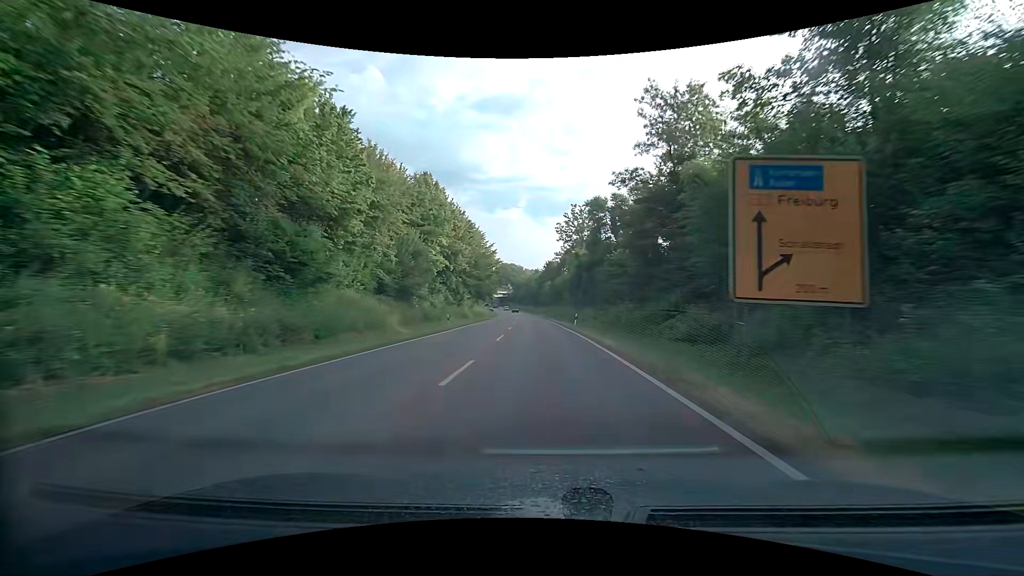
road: primary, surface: asphalt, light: Day
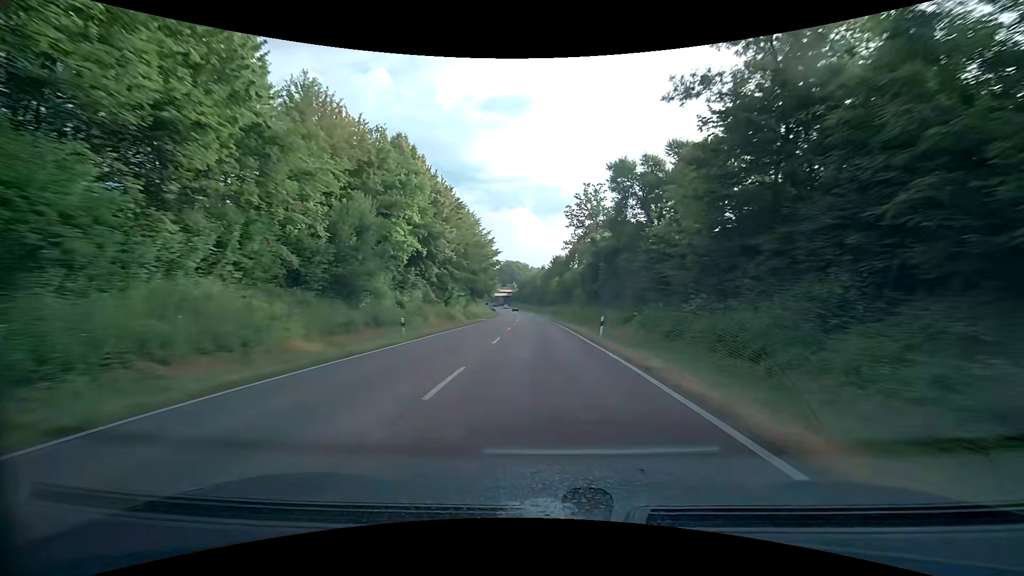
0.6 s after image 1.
(-0.1, +13.3) m; -1°
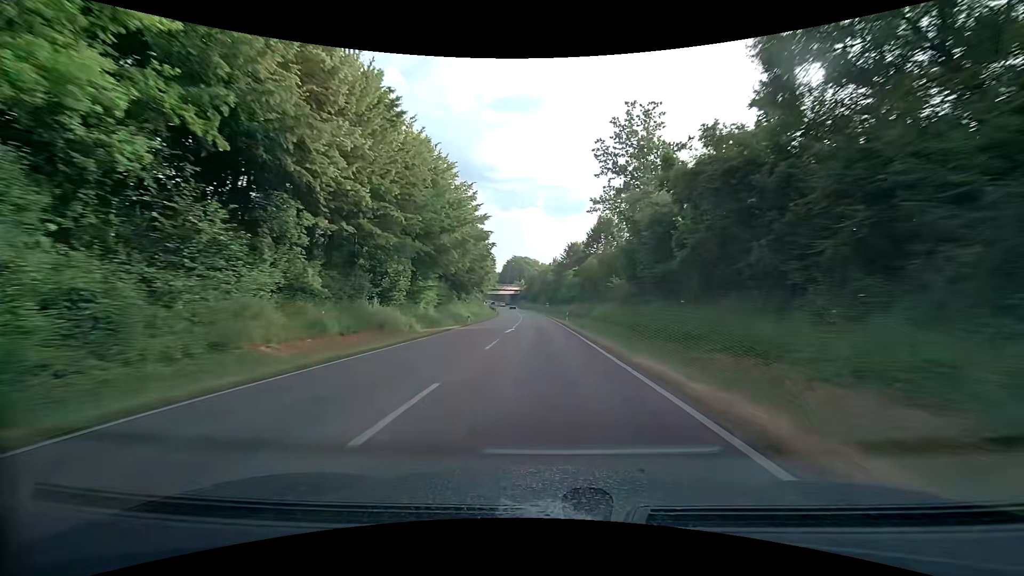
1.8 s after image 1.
(-0.4, +26.7) m; -2°
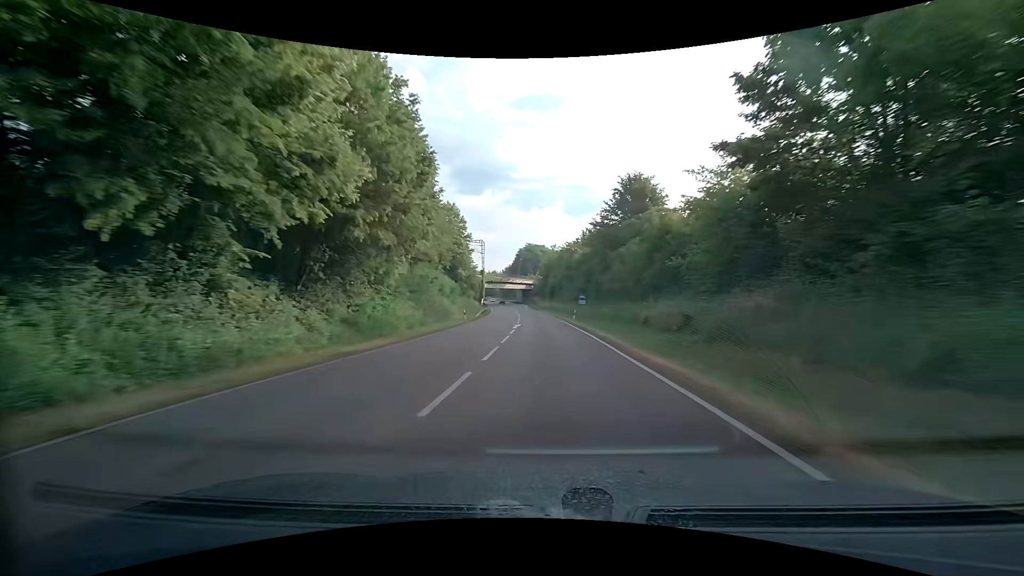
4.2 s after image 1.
(-1.1, +53.5) m; -2°
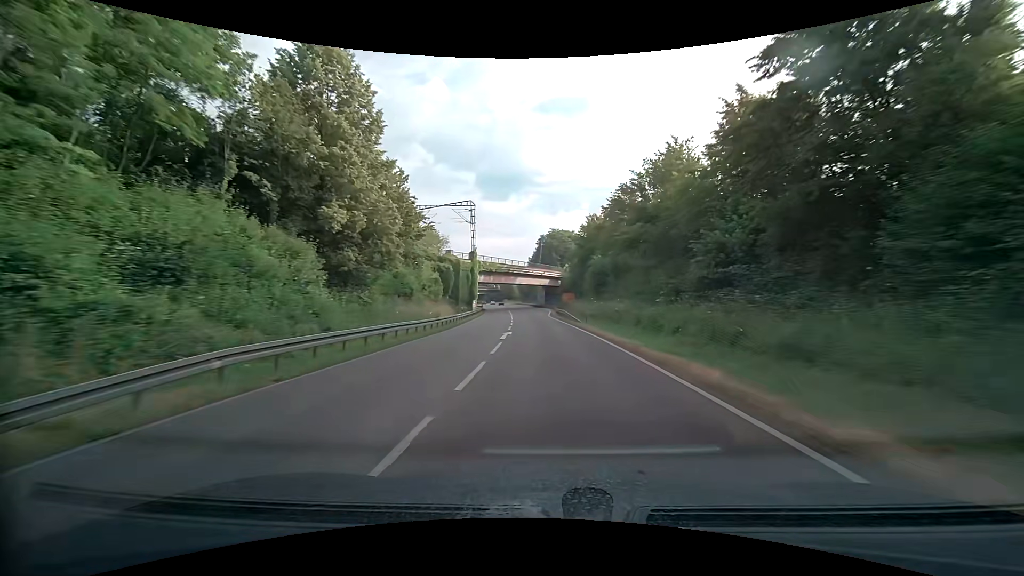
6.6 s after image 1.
(-1.4, +53.6) m; -3°
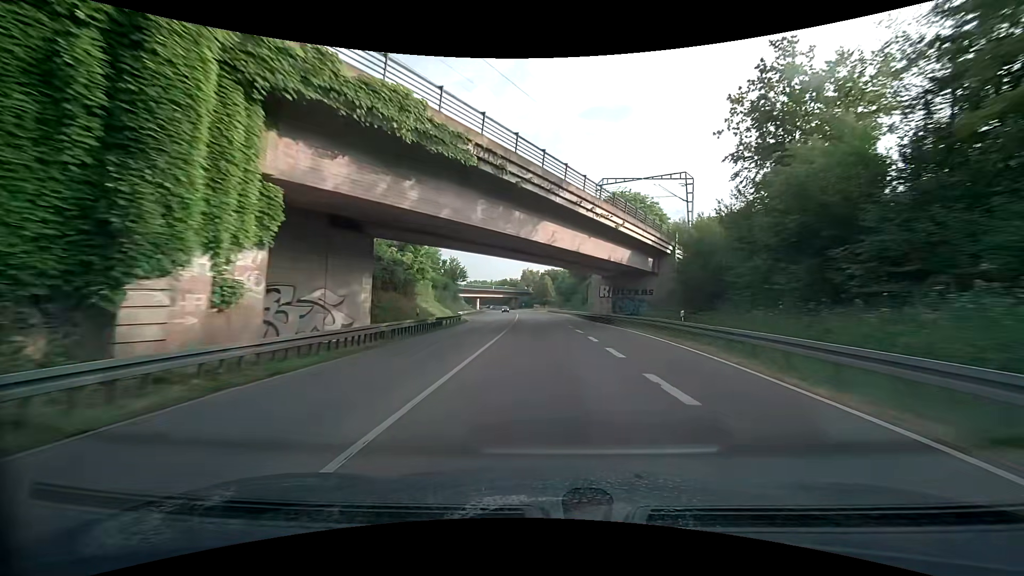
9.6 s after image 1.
(-2.7, +66.7) m; -5°
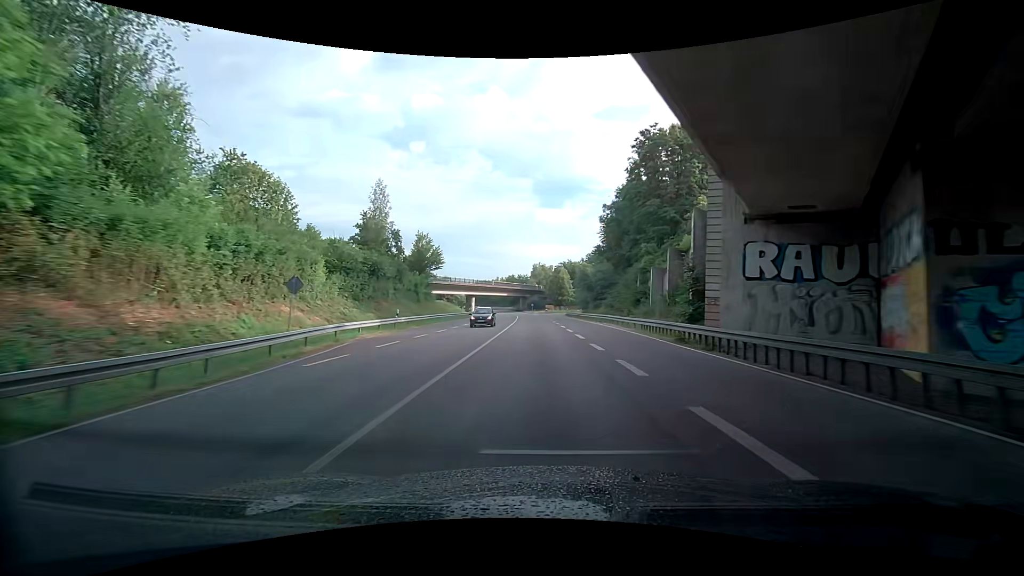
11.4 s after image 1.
(-0.5, +40.1) m; -1°
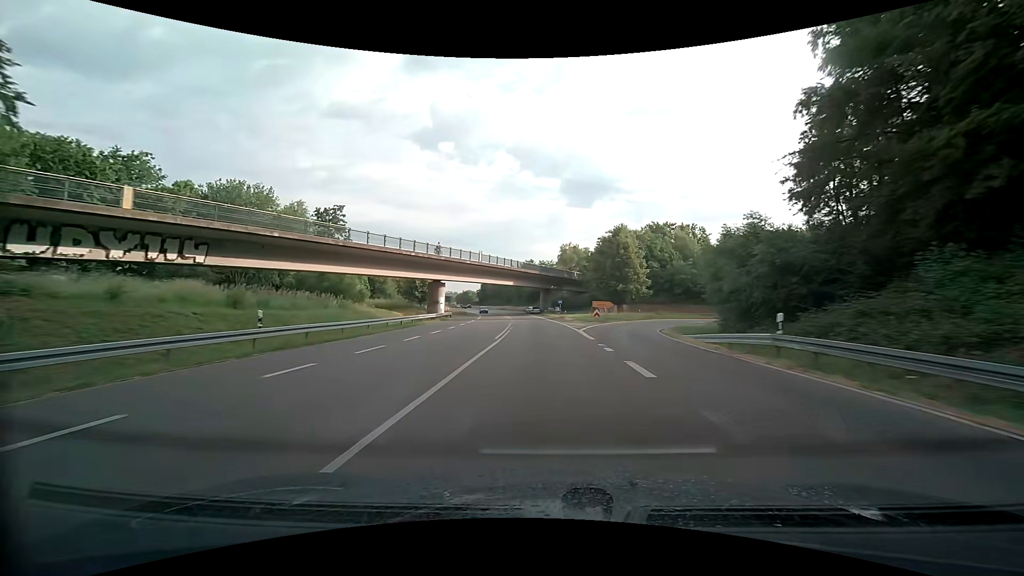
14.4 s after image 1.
(-2.0, +67.2) m; -4°
(0, +10) (0, +20) (0, +30) (0, +40) (-1, +50) (-1, +60) (-2, +70) (-3, +80) (-5, +90) (-6, +100) m
